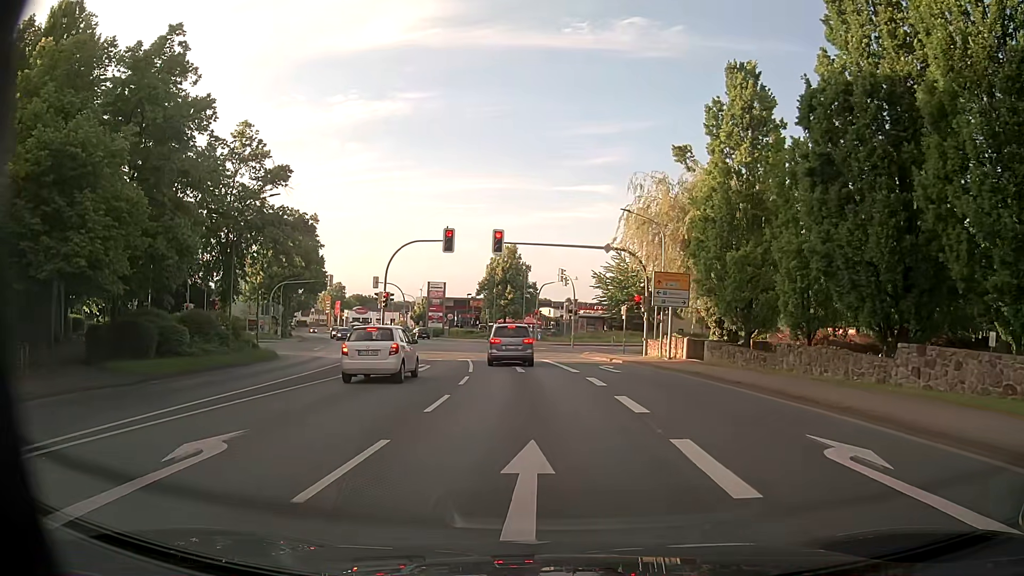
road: primary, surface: asphalt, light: Day
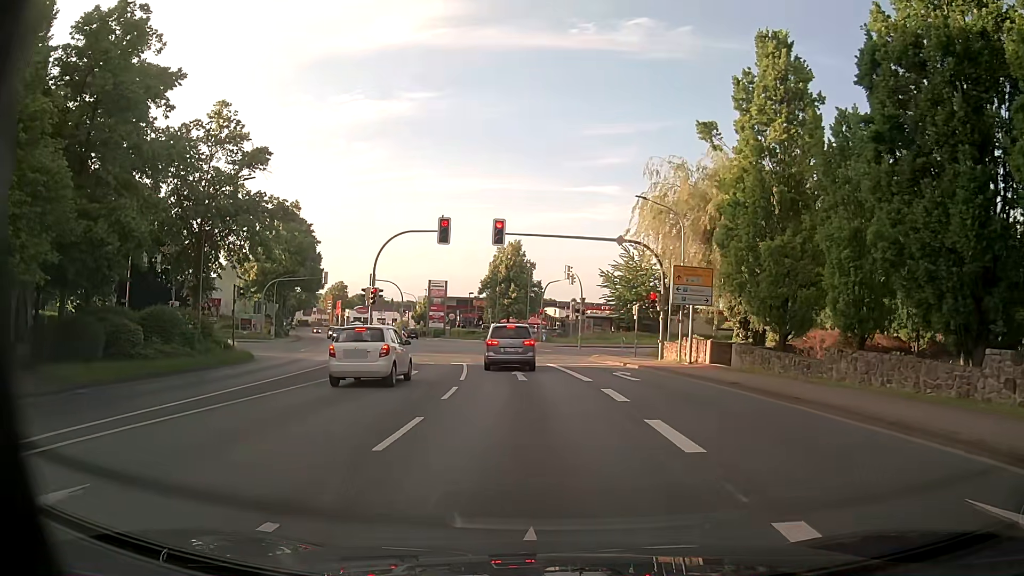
(0.0, +3.7) m; 0°
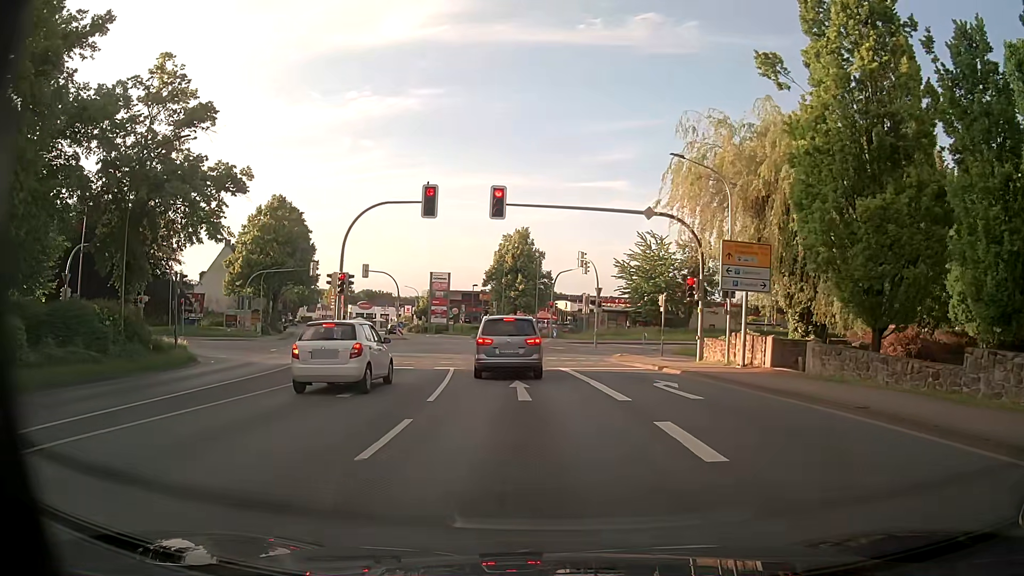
(-0.1, +6.7) m; -2°
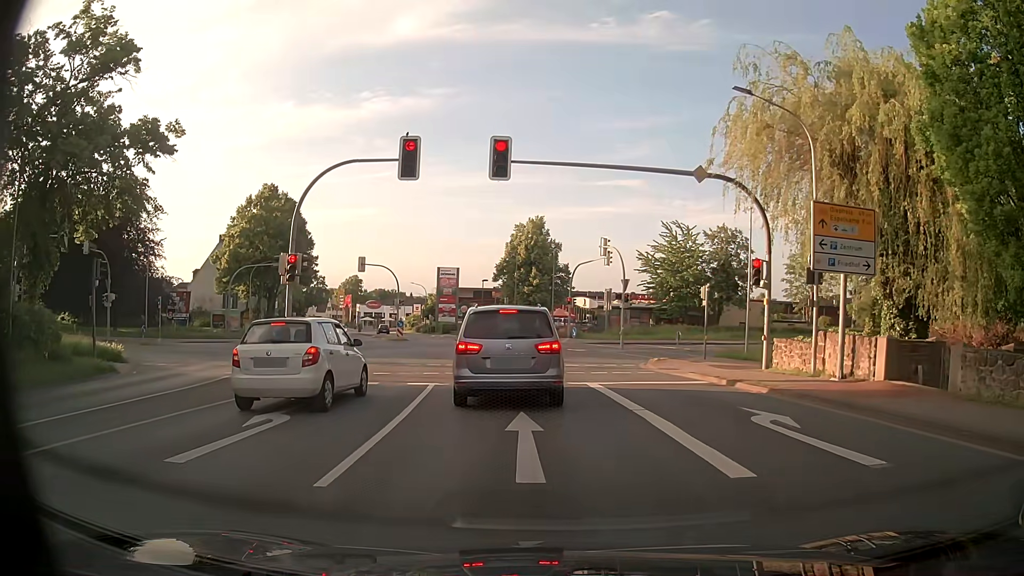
(0.0, +6.6) m; +1°
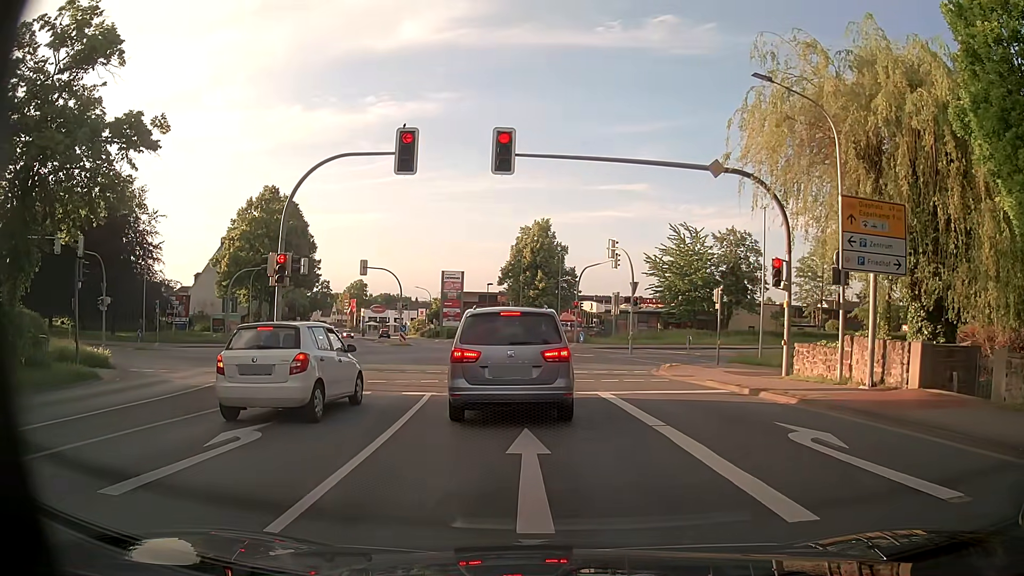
(0.0, +1.3) m; -1°
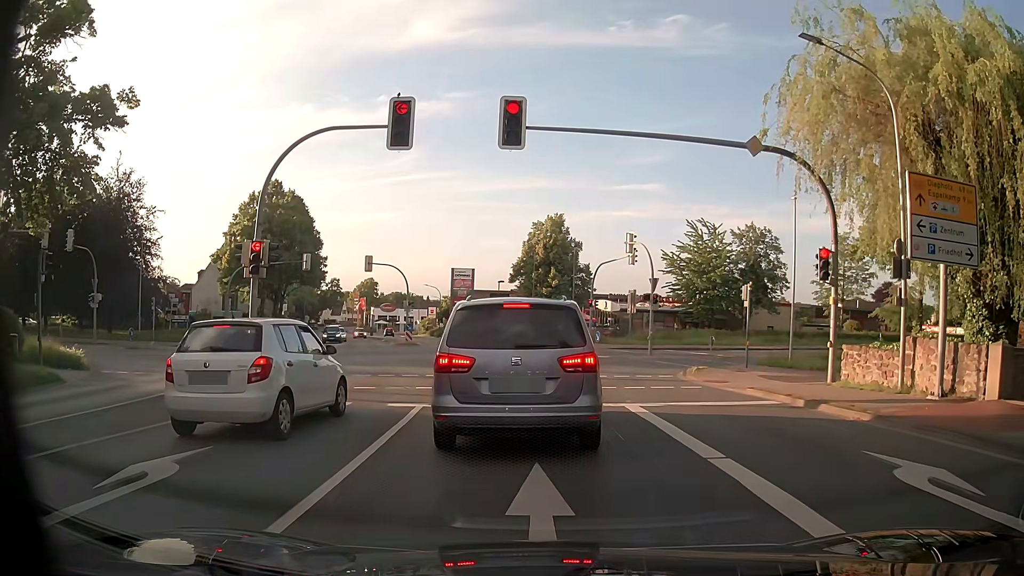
(-0.1, +2.5) m; -3°
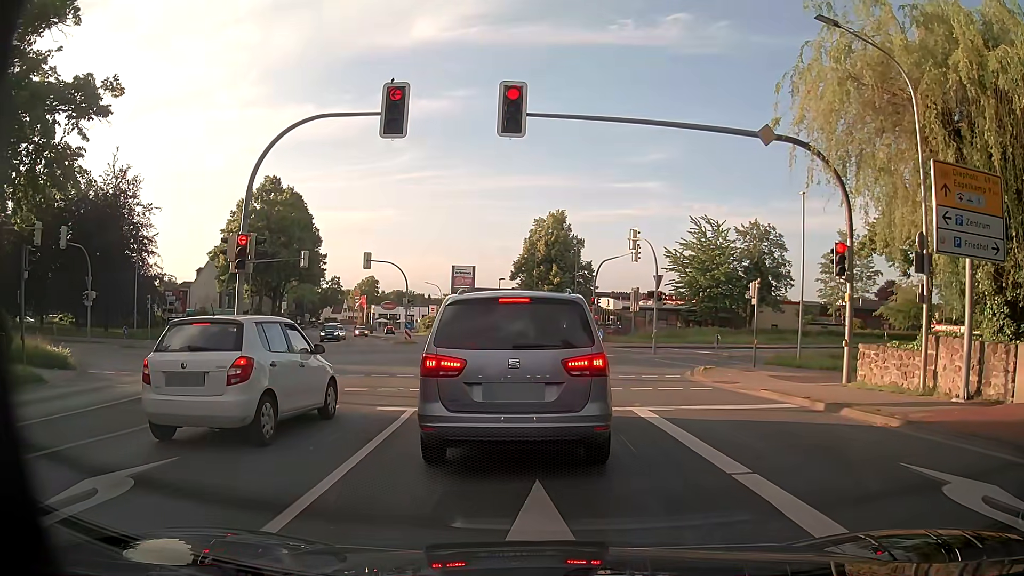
(0.0, +0.8) m; -1°
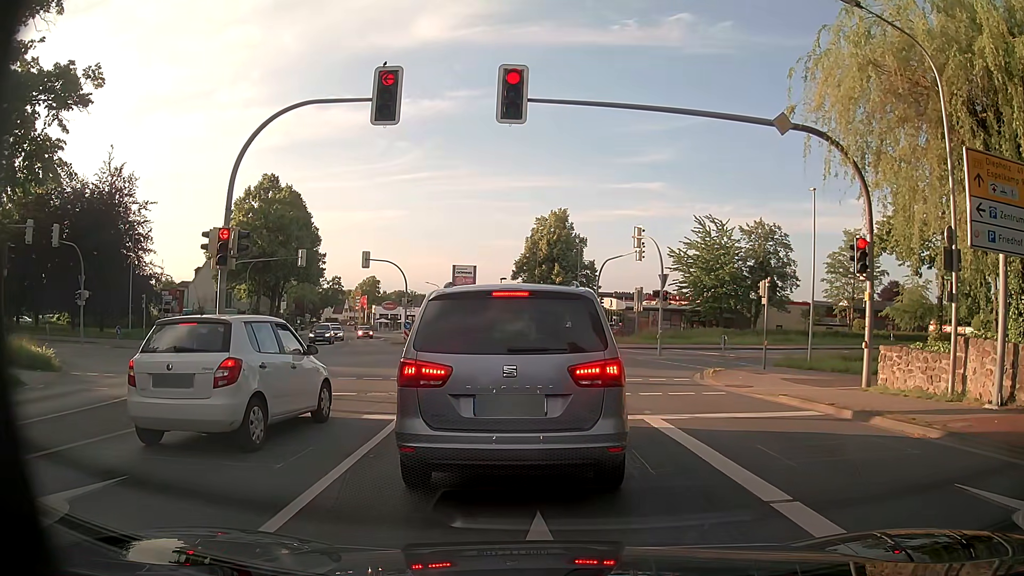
(0.0, +1.0) m; 0°
(0, +10) (0, +20) (-1, +30) (-2, +40) (-4, +50) (-6, +59) (-9, +69) (-12, +79) (-15, +88) (-18, +98) m
